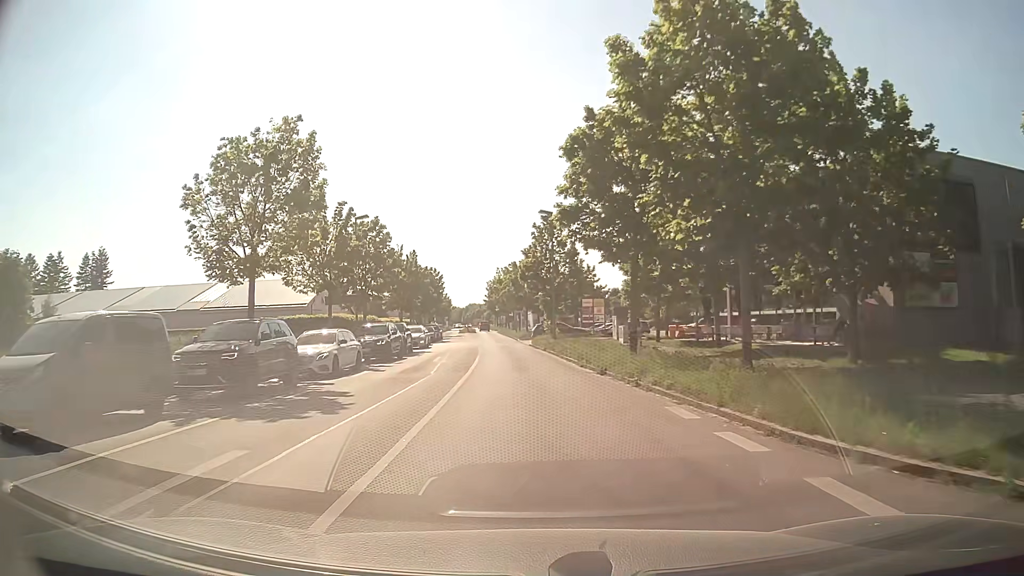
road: tertiary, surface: asphalt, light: Day
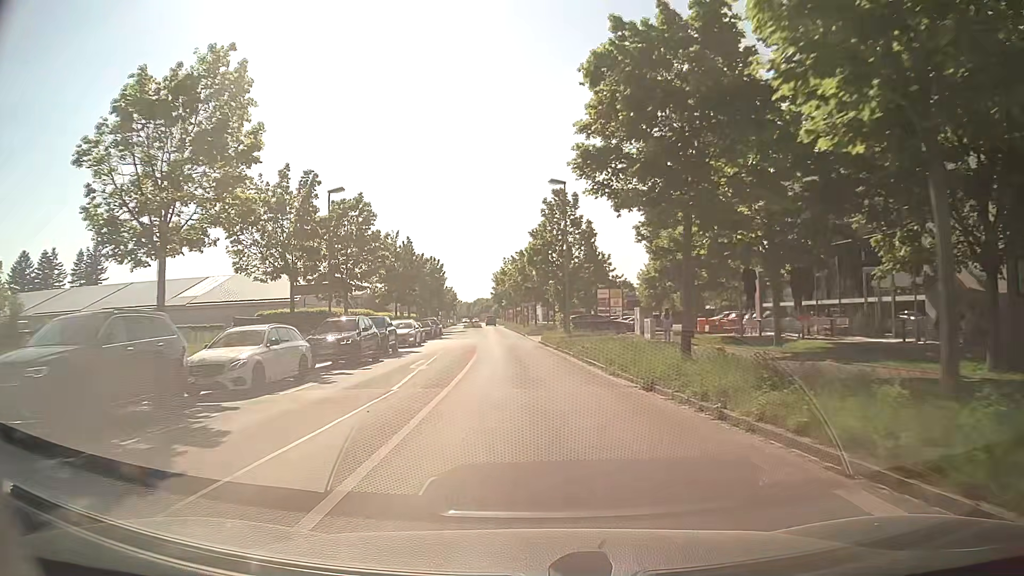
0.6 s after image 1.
(0.0, +6.7) m; -1°
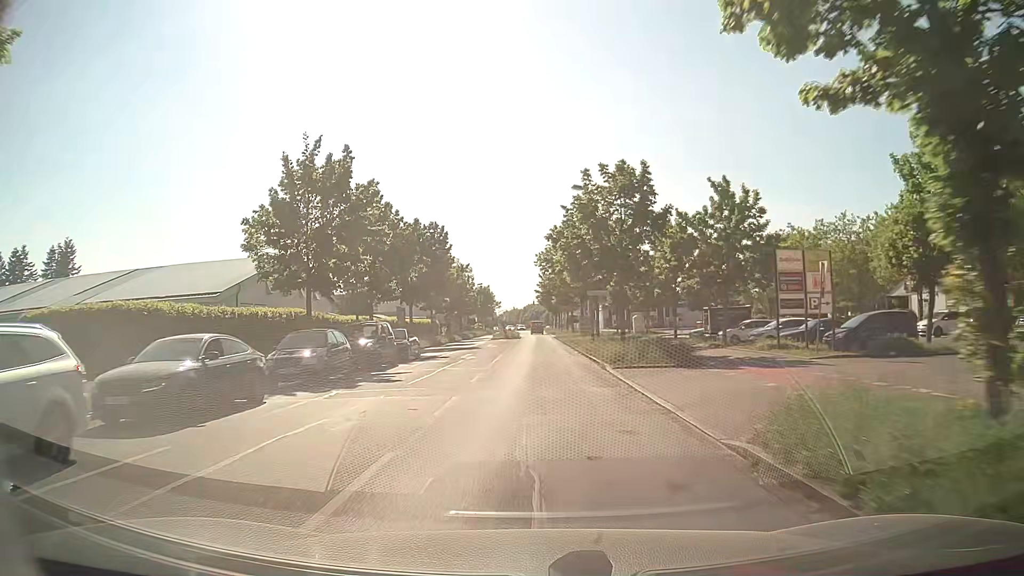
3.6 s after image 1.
(-1.2, +34.2) m; -4°
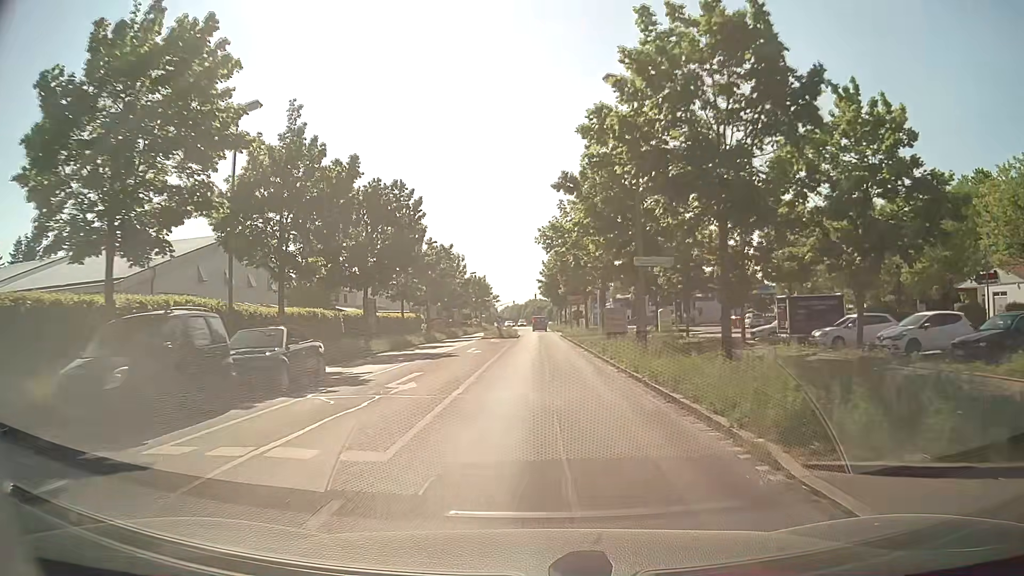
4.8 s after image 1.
(-0.1, +14.2) m; -1°
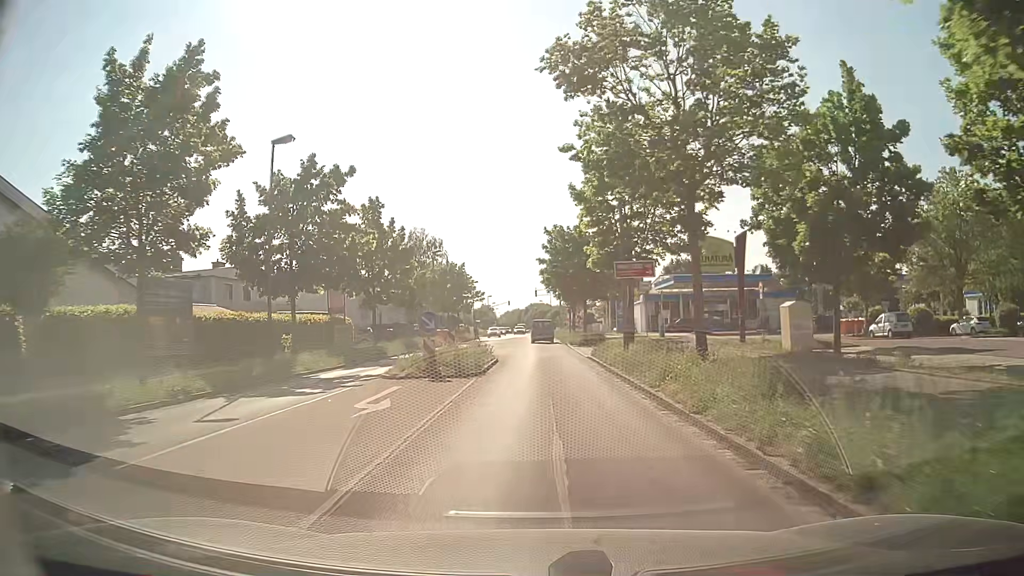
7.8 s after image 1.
(+0.4, +31.8) m; 0°
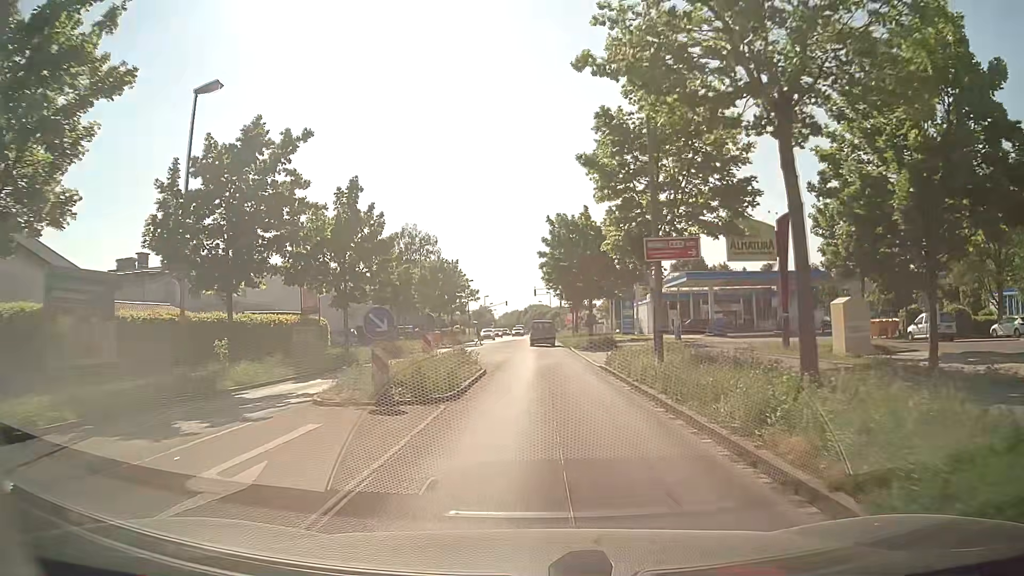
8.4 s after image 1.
(0.0, +5.7) m; 0°
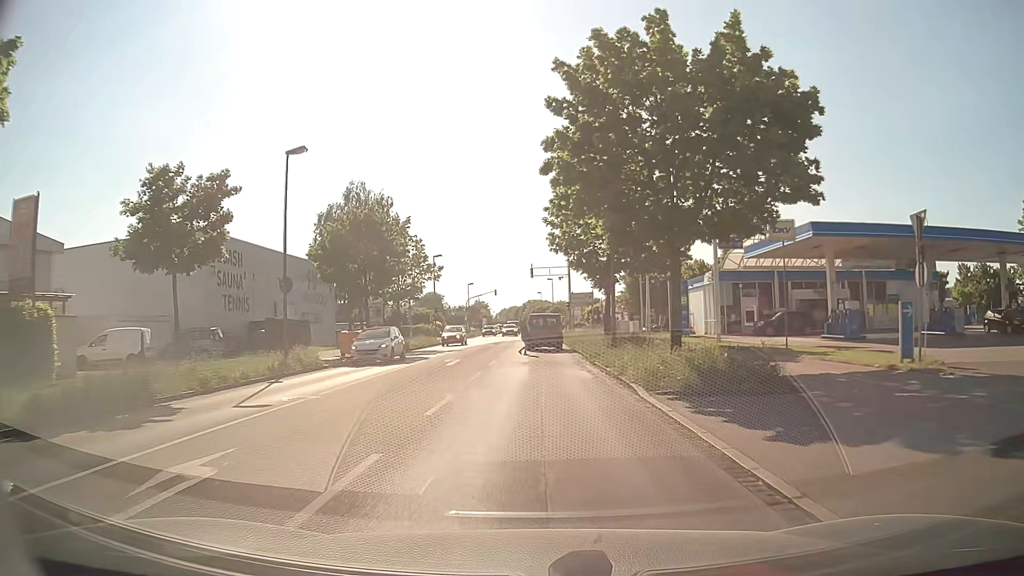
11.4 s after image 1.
(+0.5, +27.2) m; +1°
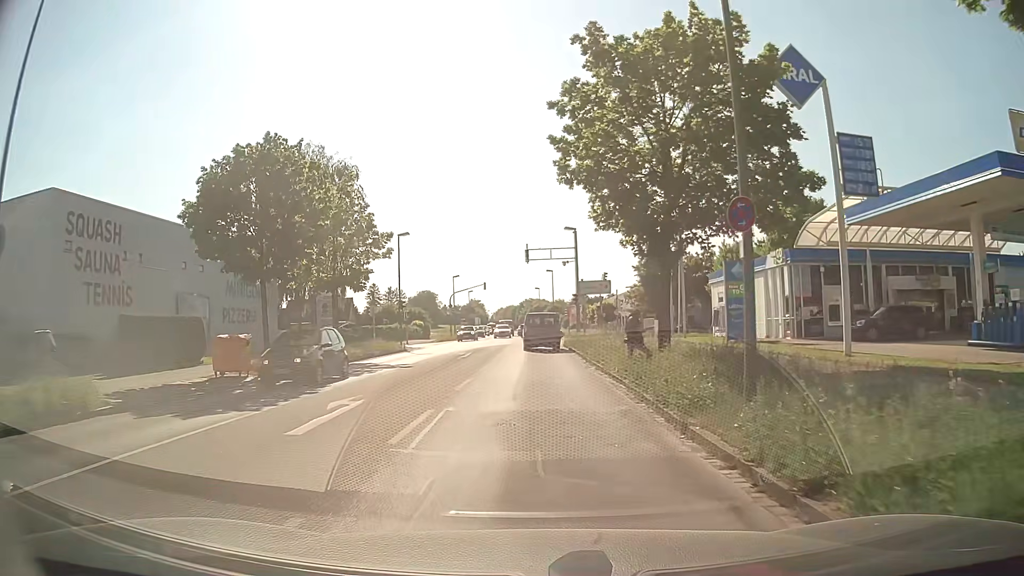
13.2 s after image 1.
(0.0, +14.2) m; 0°
(0, +10) (0, +20) (0, +30) (0, +40) (+1, +50) (+8, +57) (+18, +59) (+28, +60) (+38, +61) (+48, +61) m
